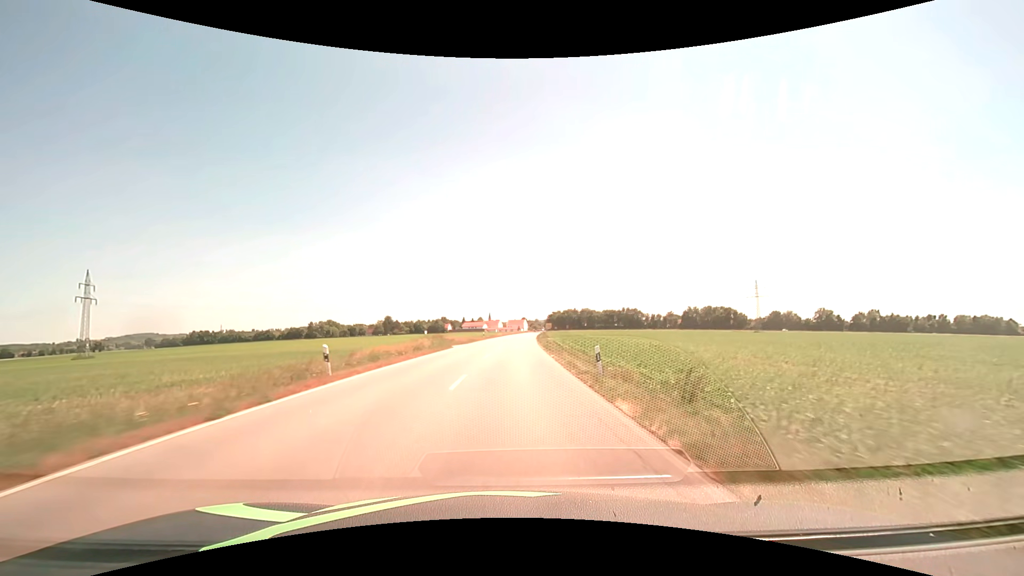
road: secondary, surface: asphalt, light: Day
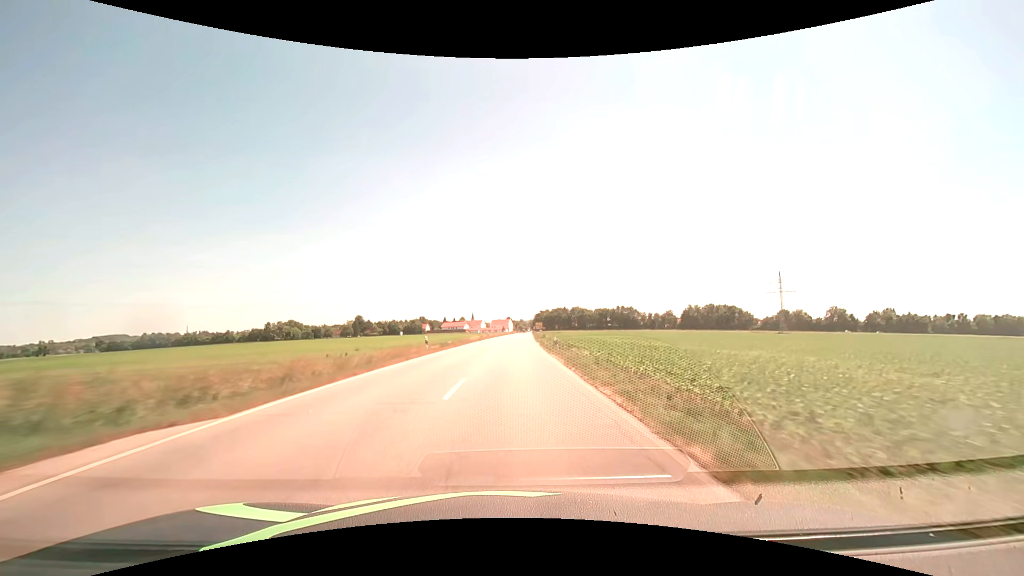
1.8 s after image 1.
(+0.6, +37.6) m; +2°
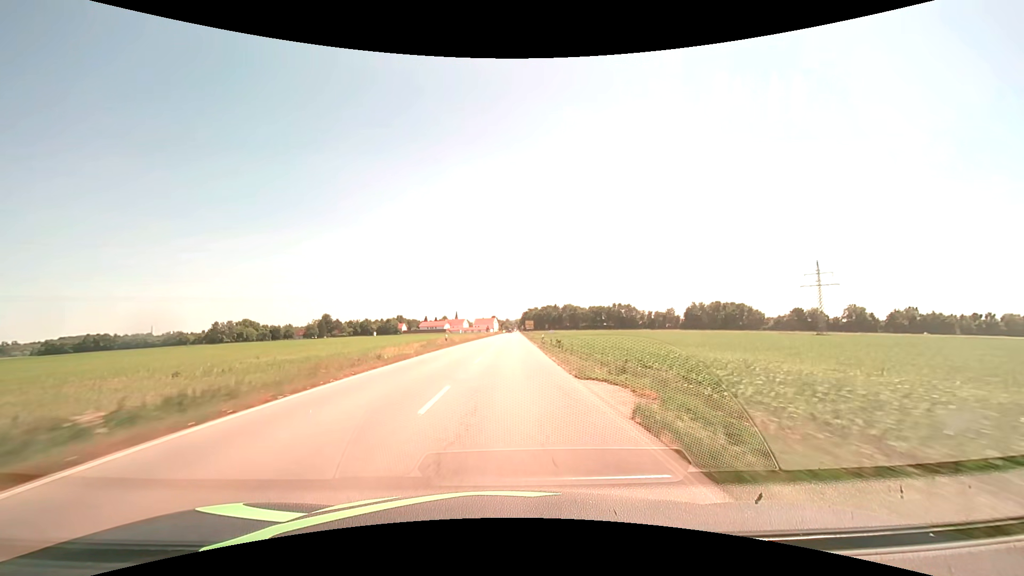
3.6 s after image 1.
(+0.8, +37.7) m; +2°
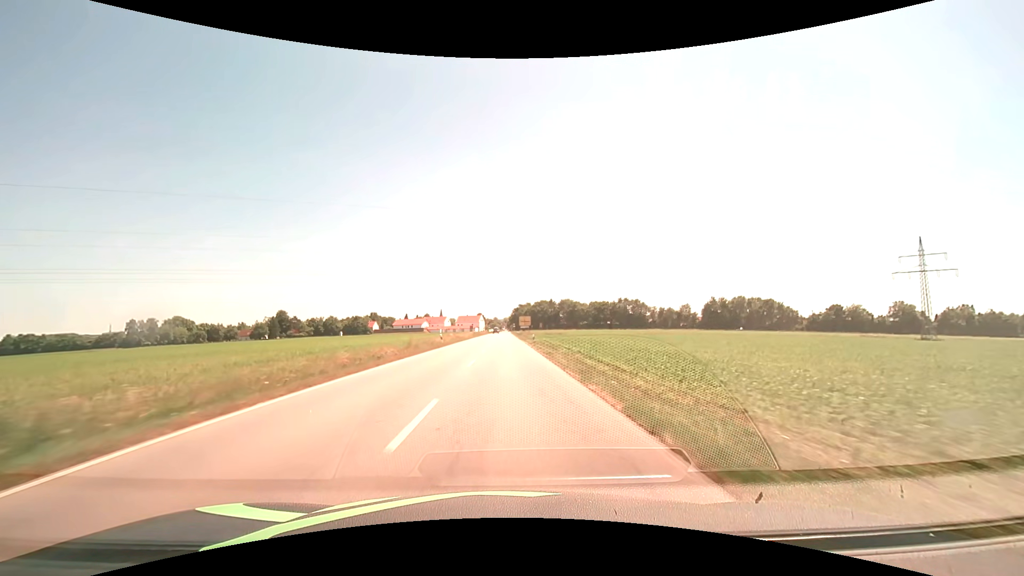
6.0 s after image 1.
(+0.4, +50.2) m; +1°
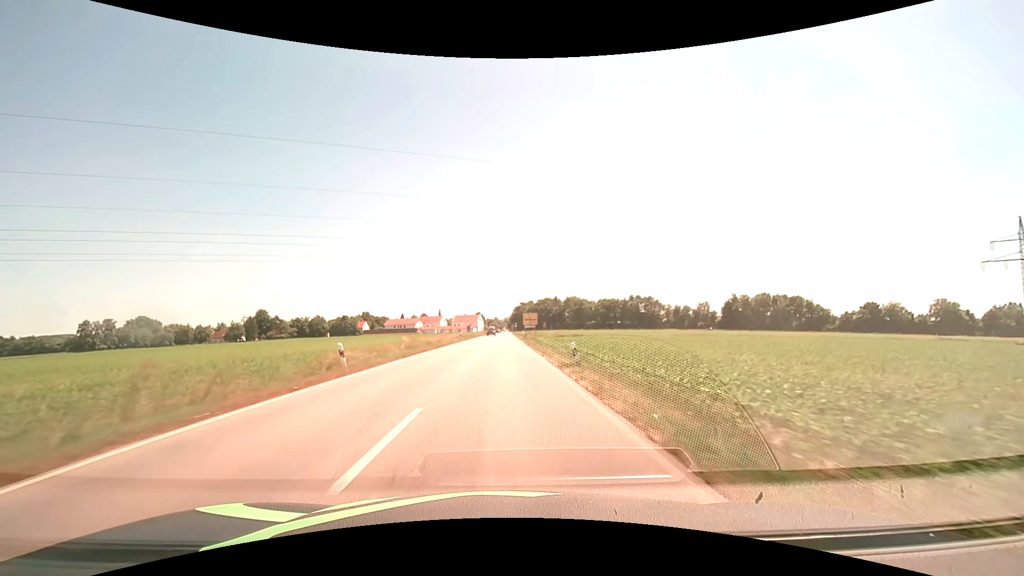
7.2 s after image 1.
(0.0, +25.1) m; 0°
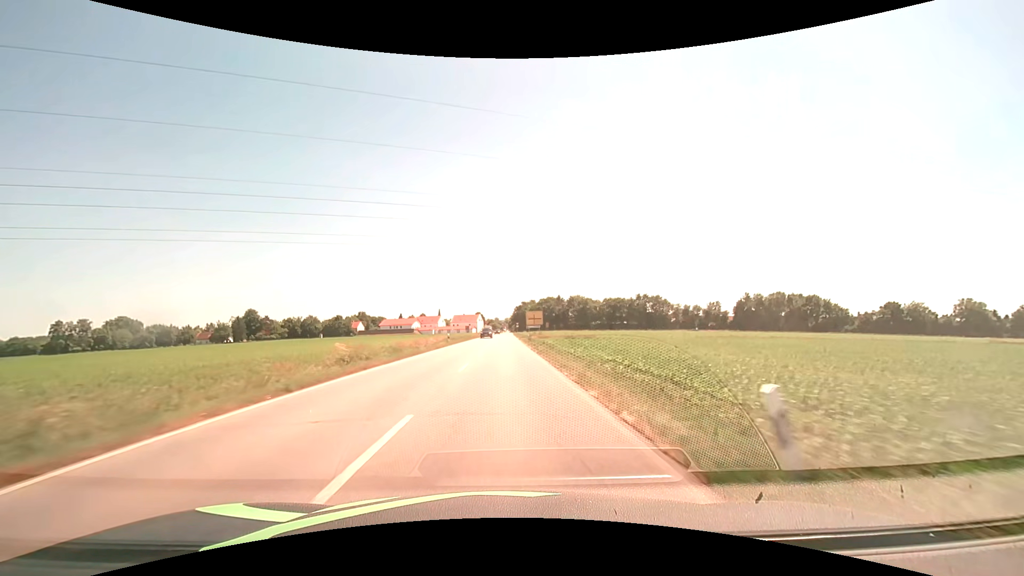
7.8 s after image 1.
(0.0, +12.6) m; 0°
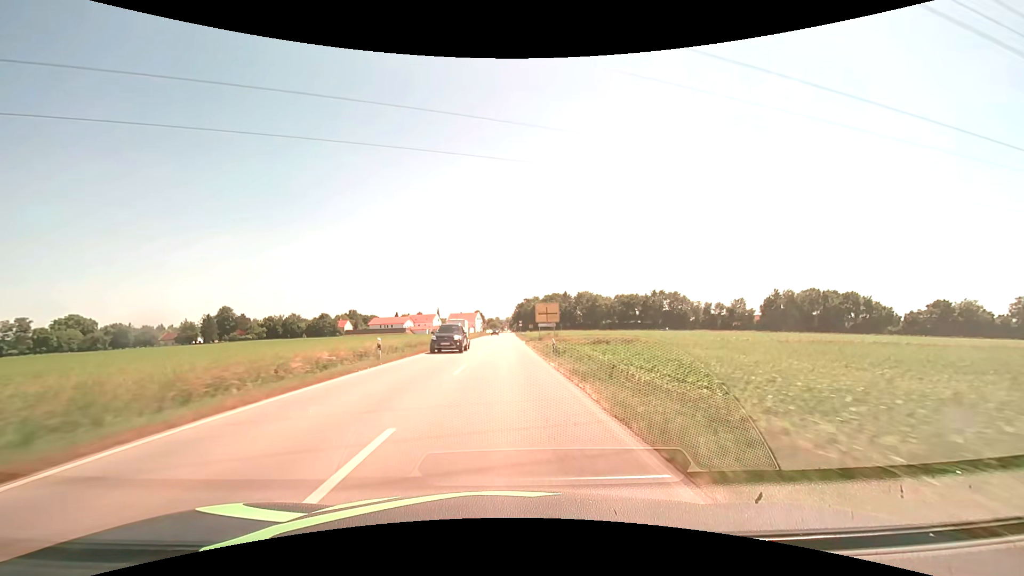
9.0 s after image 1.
(0.0, +25.0) m; 0°
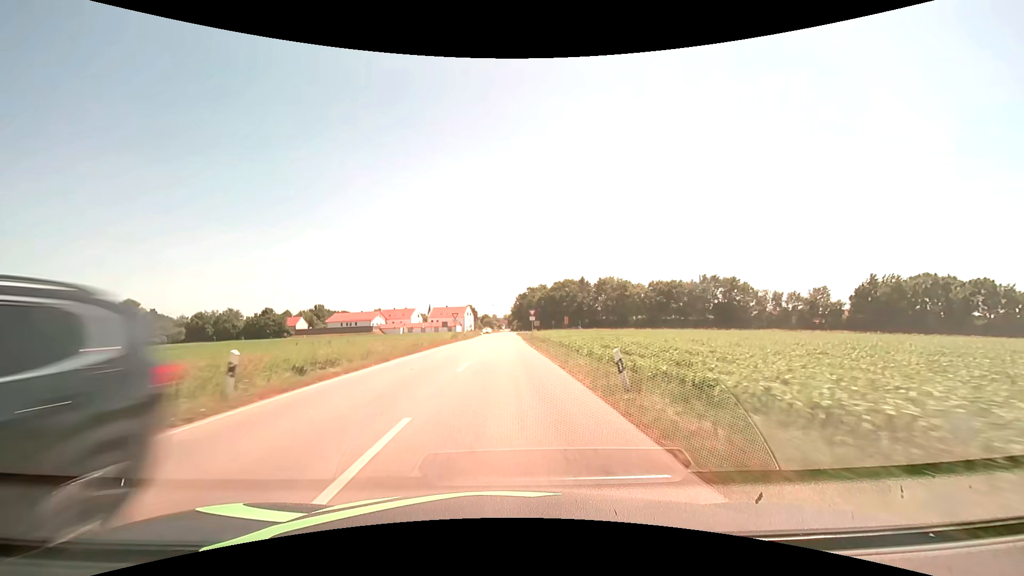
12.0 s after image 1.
(-0.1, +58.9) m; 0°
(0, +10) (0, +20) (0, +30) (0, +40) (0, +50) (0, +60) (0, +70) (0, +80) (0, +90) (0, +100) m
